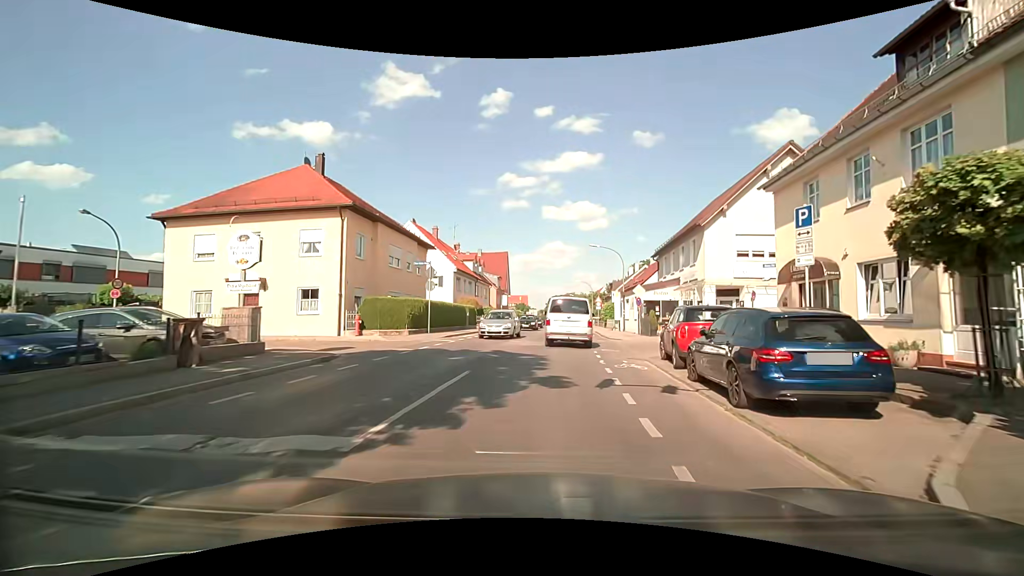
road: secondary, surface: asphalt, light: Day
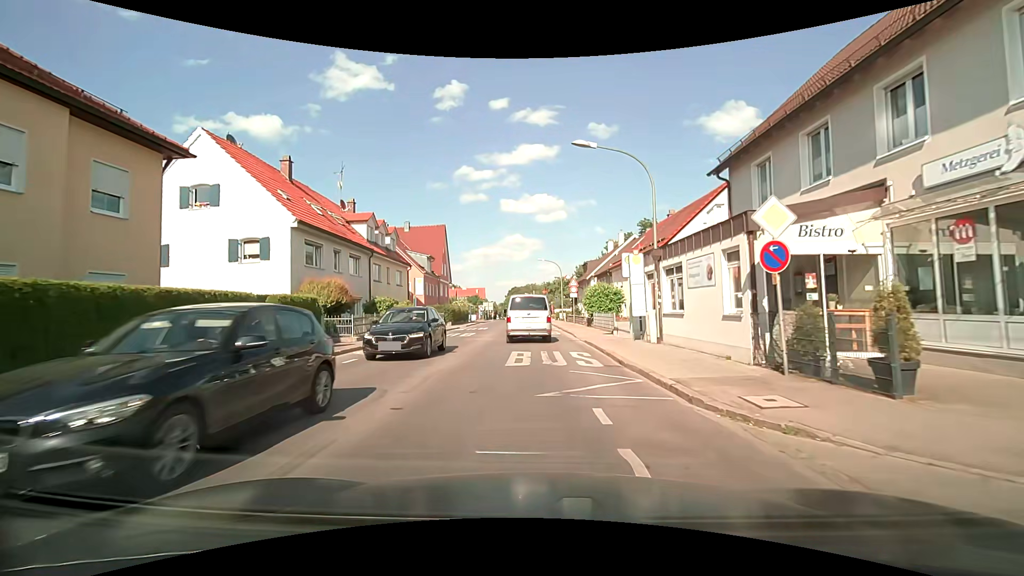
(+1.5, +23.6) m; +5°
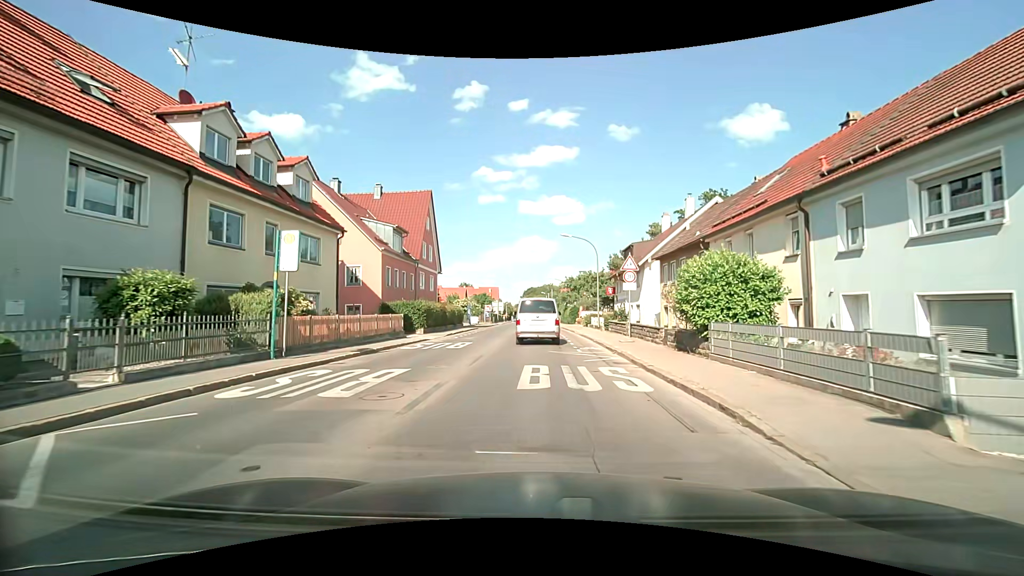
(-0.6, +19.7) m; -2°
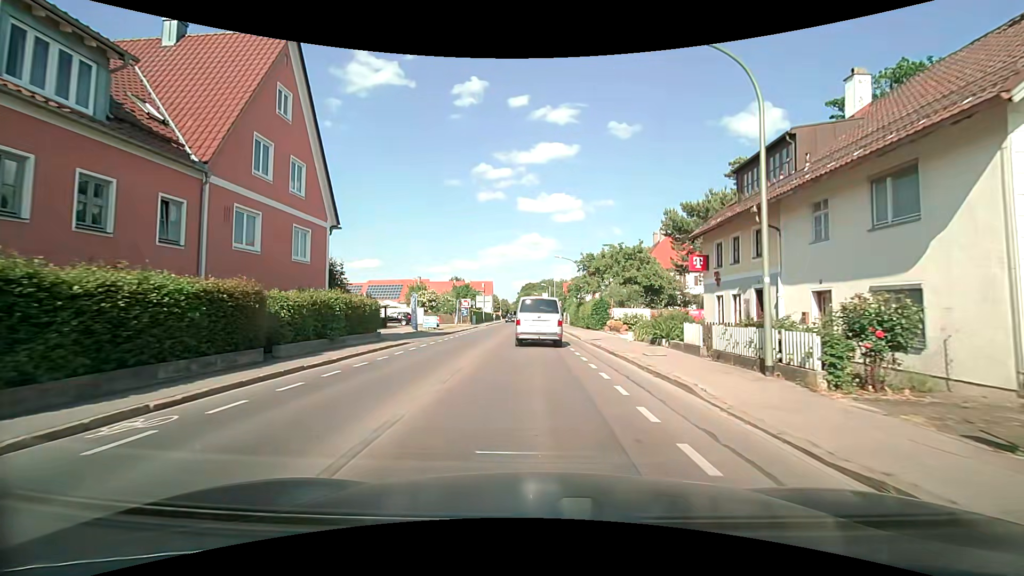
(-0.2, +27.6) m; 0°
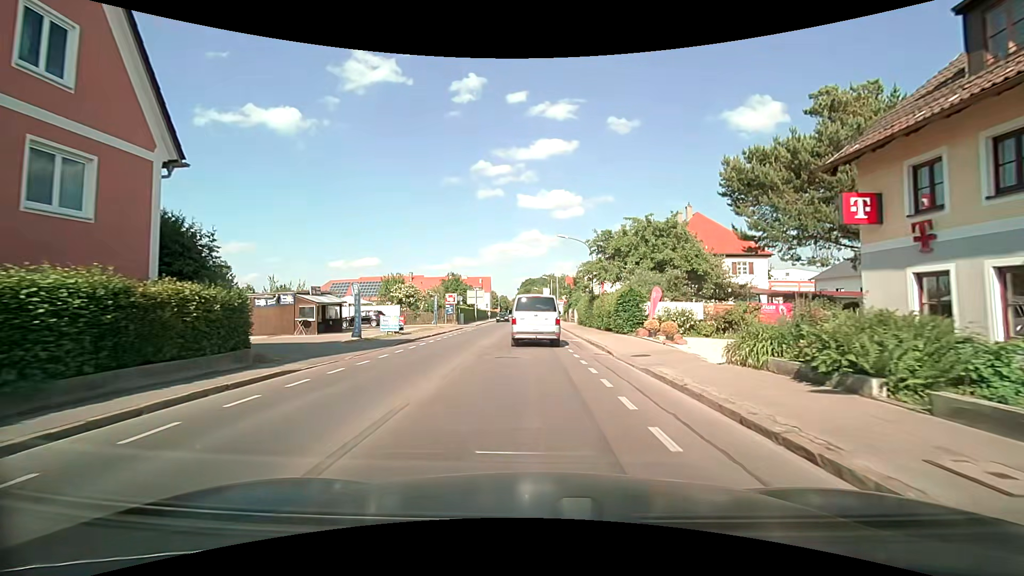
(-0.1, +11.4) m; -1°
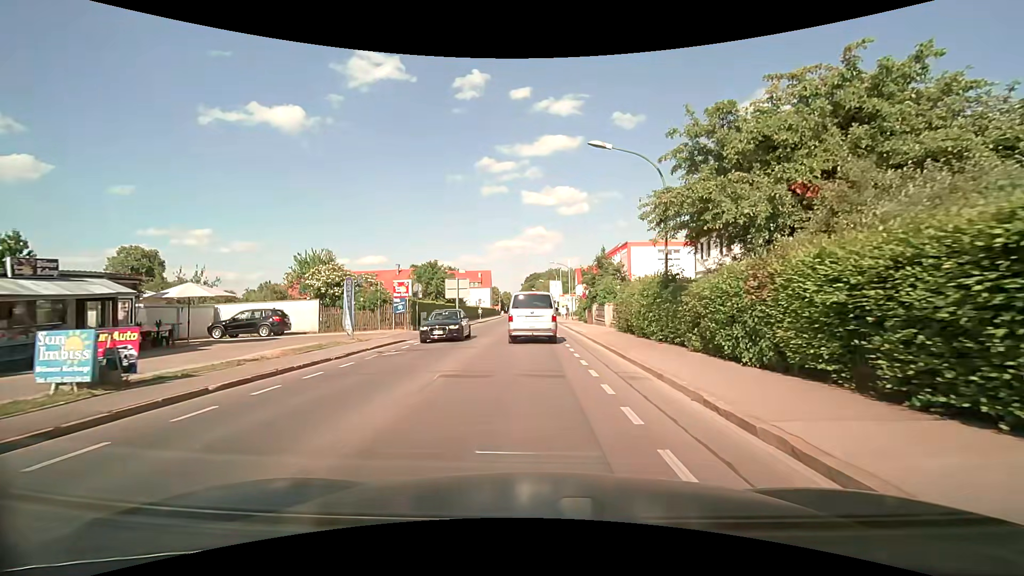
(-0.1, +20.9) m; 0°
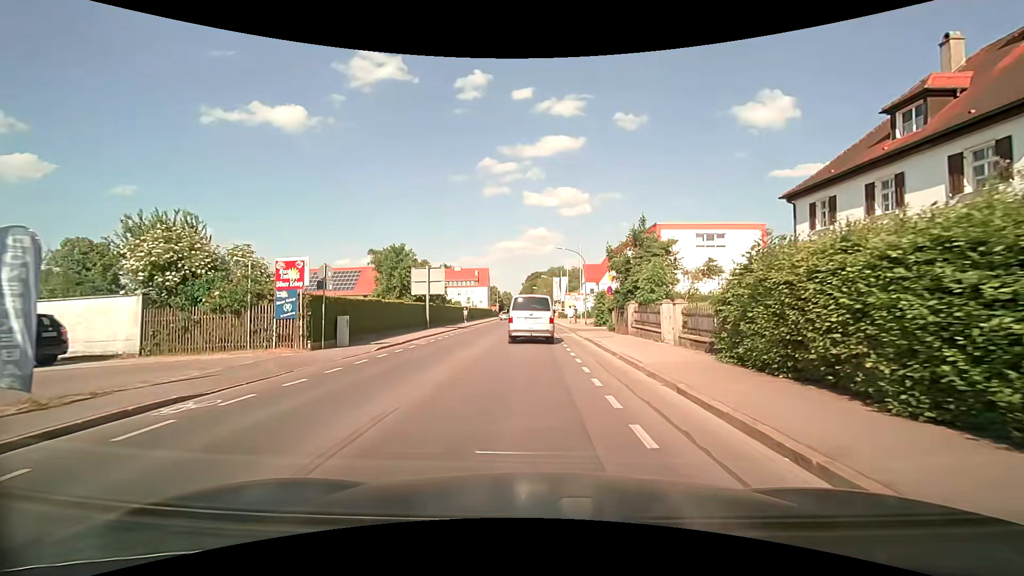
(-0.2, +14.9) m; -1°
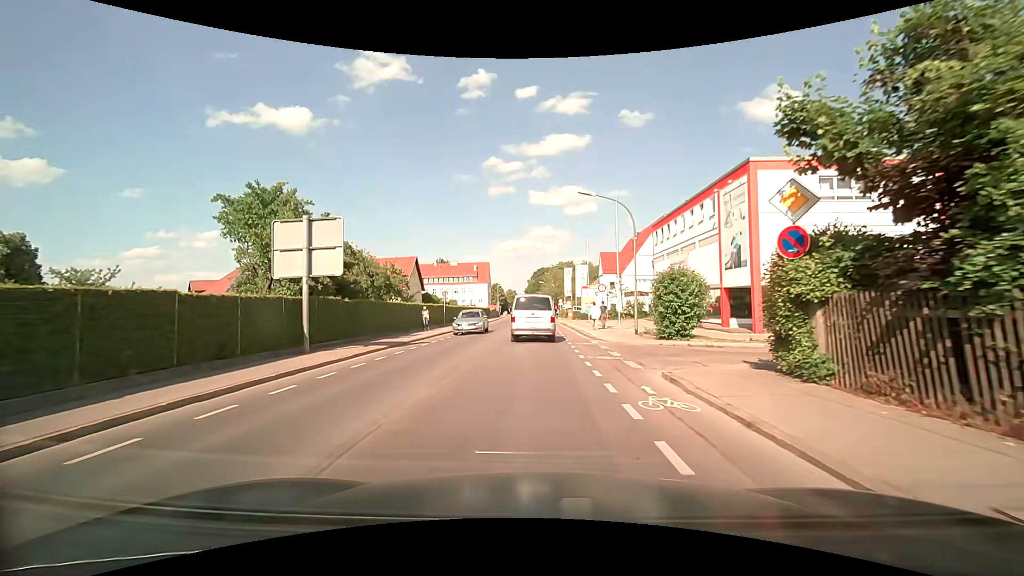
(-0.1, +20.8) m; -1°
(0, +10) (0, +20) (0, +30) (0, +40) (0, +50) (0, +60) (-1, +70) (-1, +80) (-1, +90) (-1, +100) m
